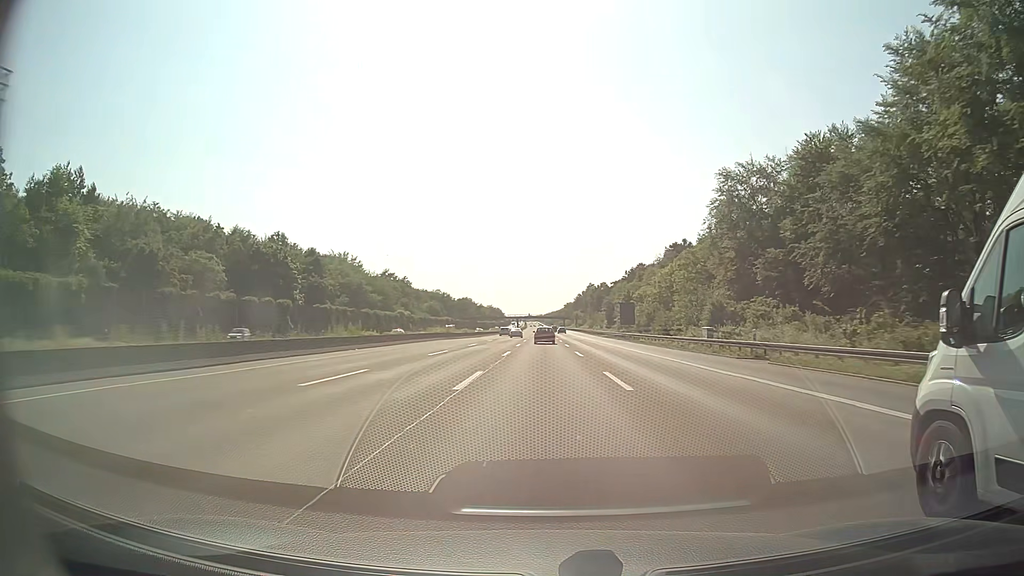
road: motorway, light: Day
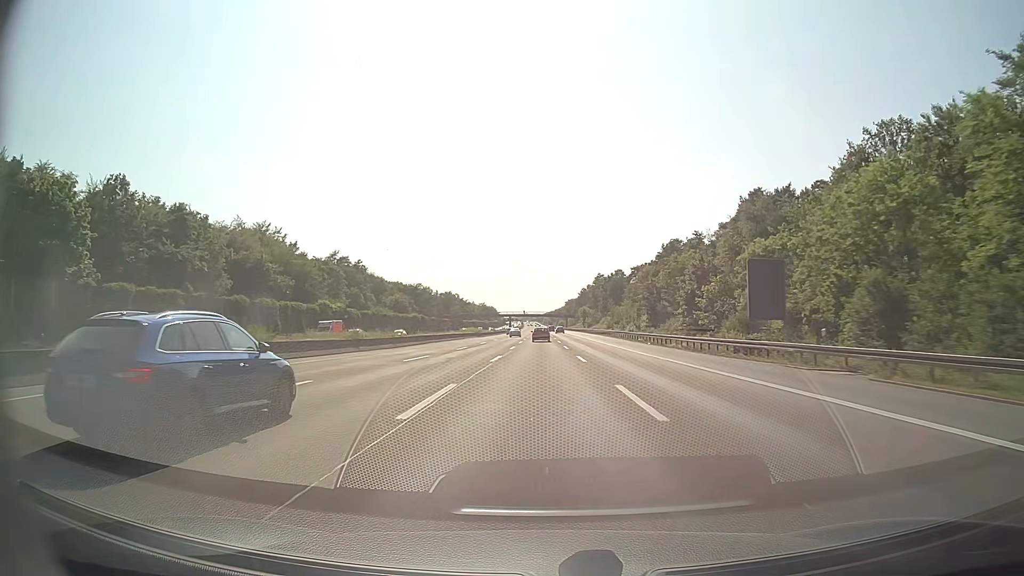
(-0.2, +58.5) m; 0°
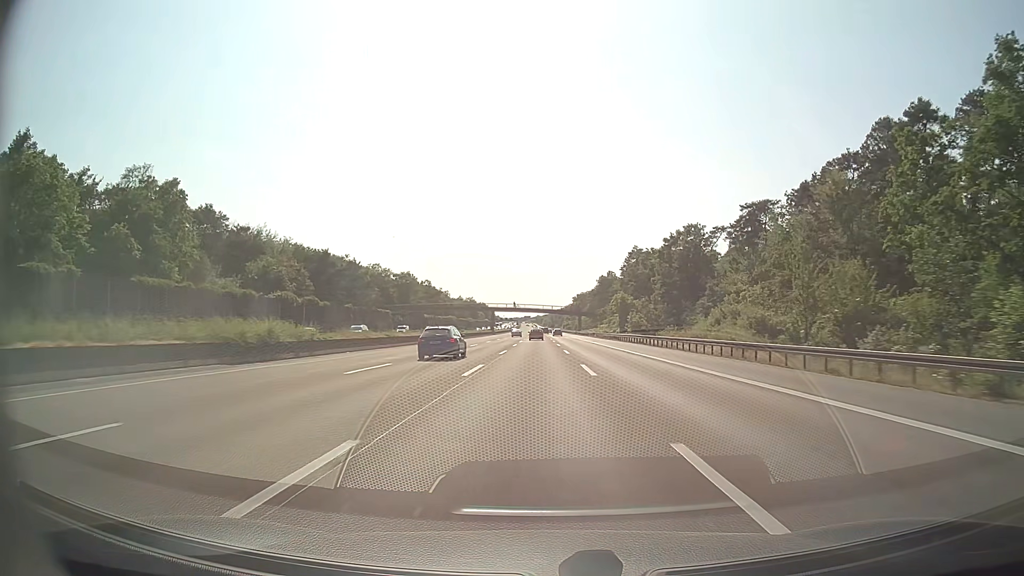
(-0.2, +97.4) m; 0°
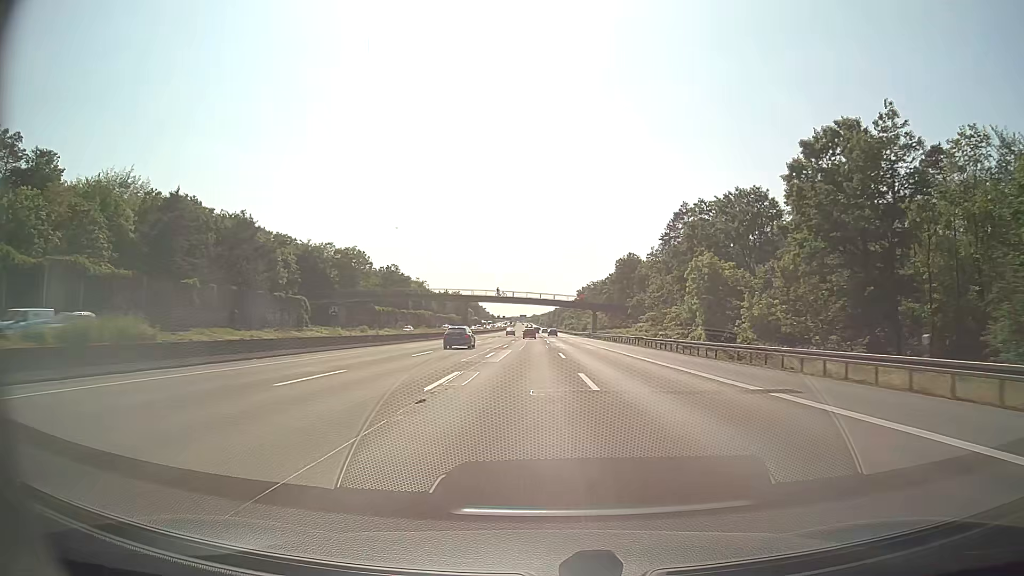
(-0.1, +58.5) m; 0°
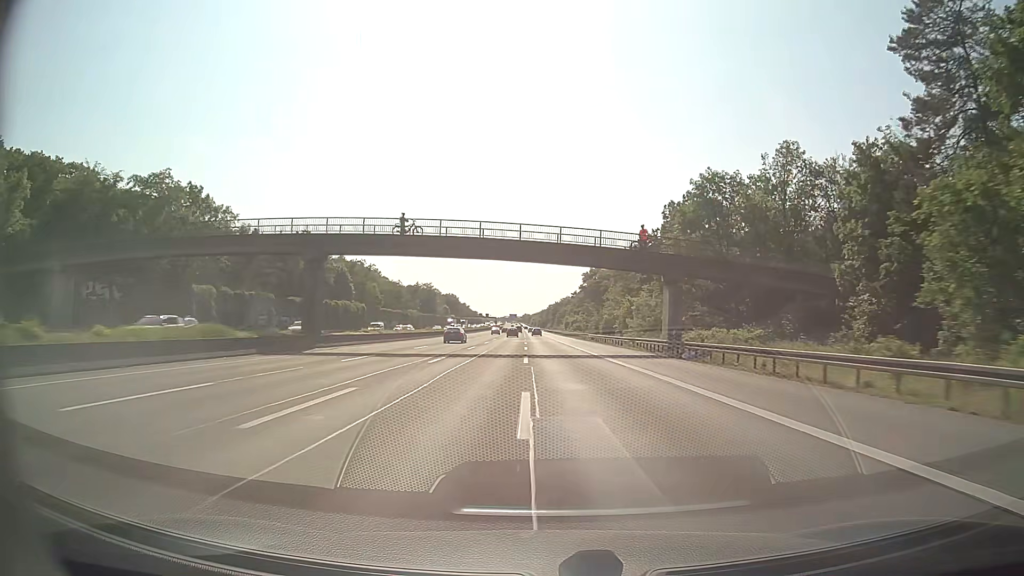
(+0.6, +77.9) m; +1°
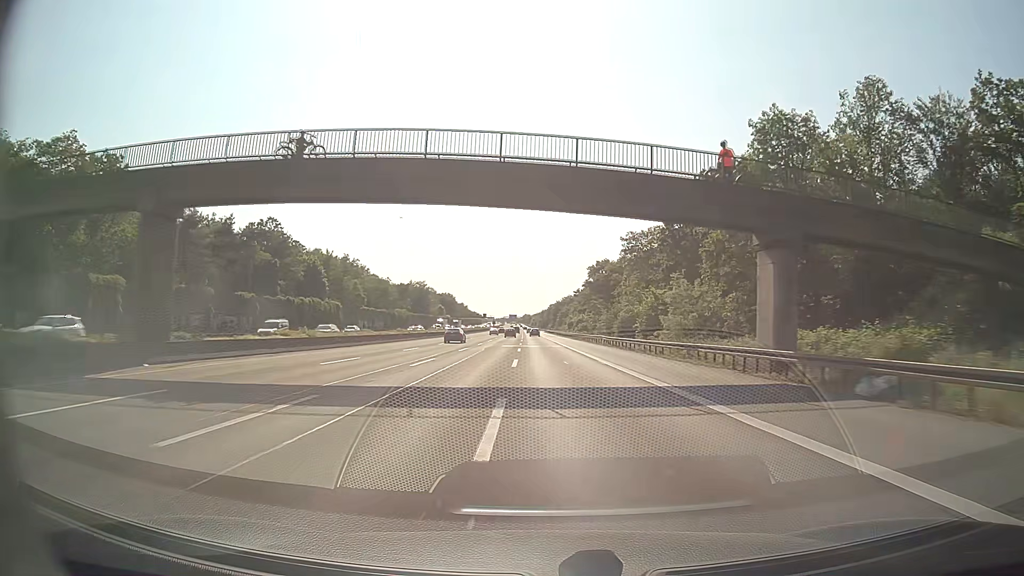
(0.0, +19.5) m; 0°
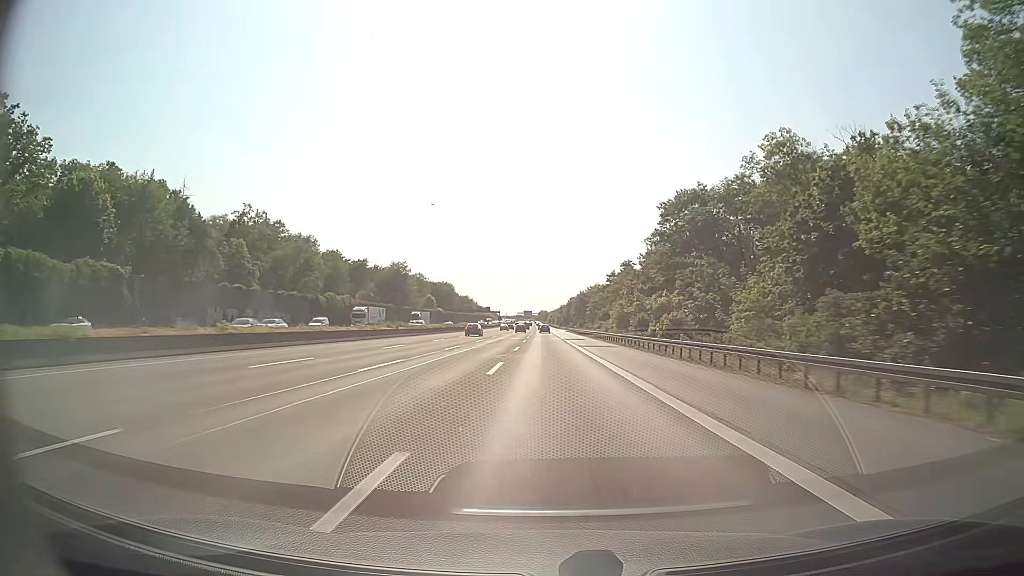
(-1.1, +77.4) m; -1°
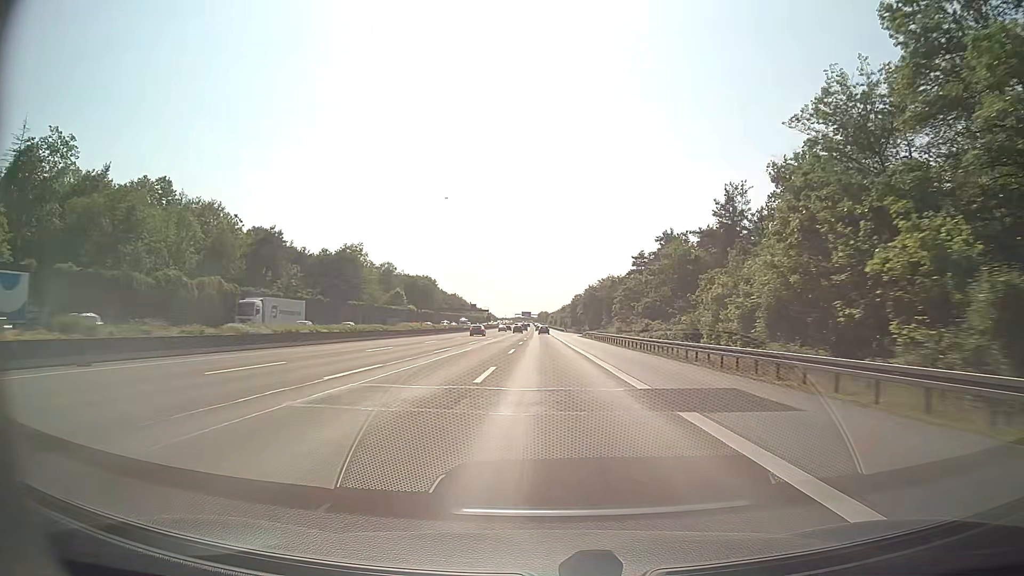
(-0.2, +56.2) m; 0°
(0, +10) (0, +20) (0, +30) (0, +40) (0, +50) (0, +60) (0, +70) (0, +80) (0, +90) (0, +100) m
